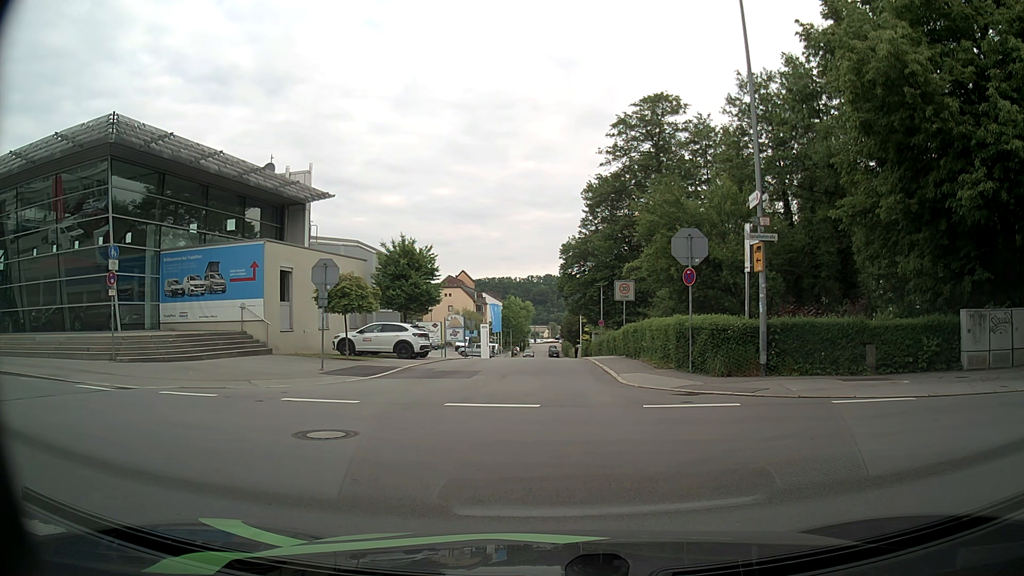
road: residential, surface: asphalt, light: Day
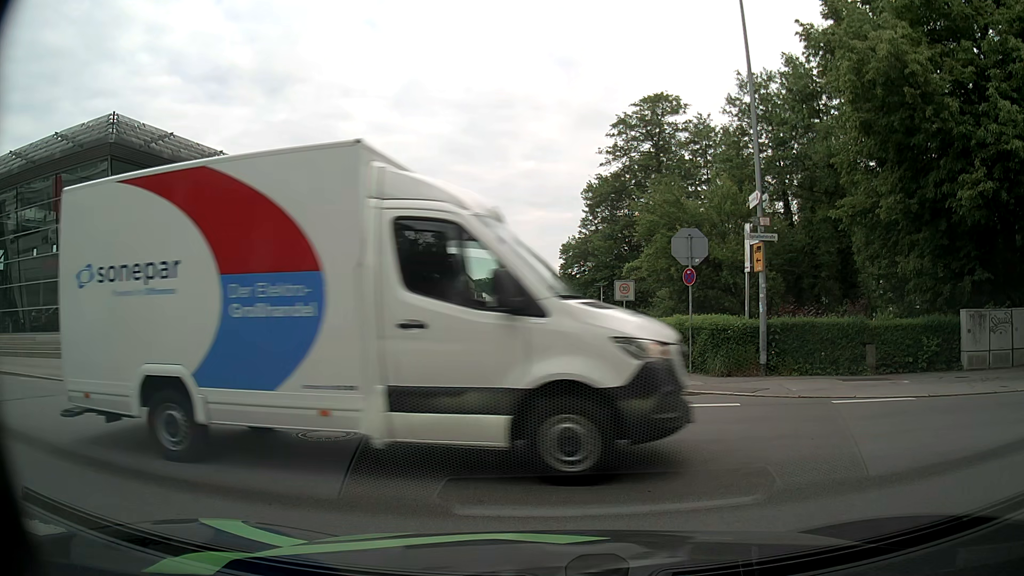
(0.0, 0.0) m; 0°
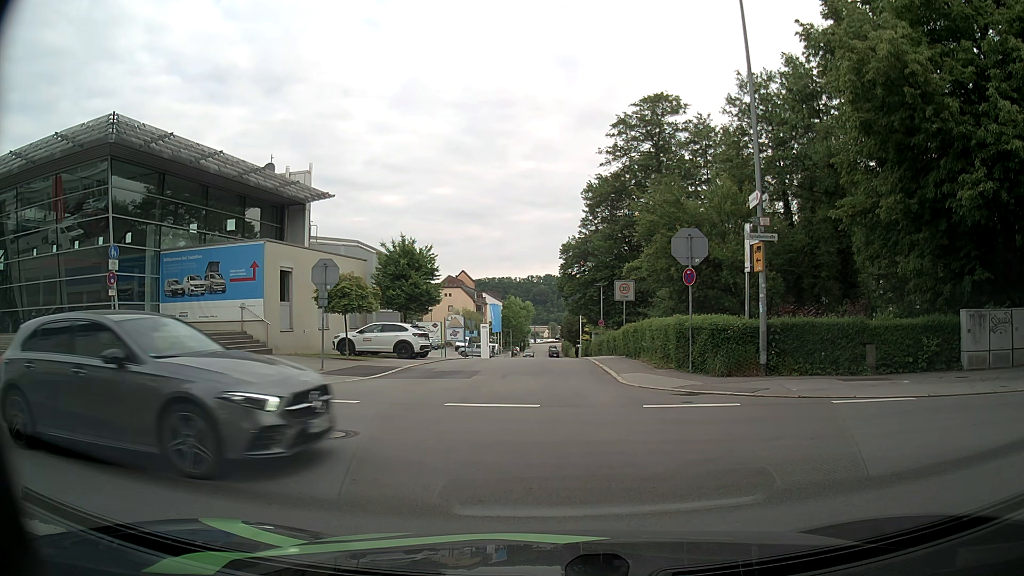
(0.0, 0.0) m; 0°
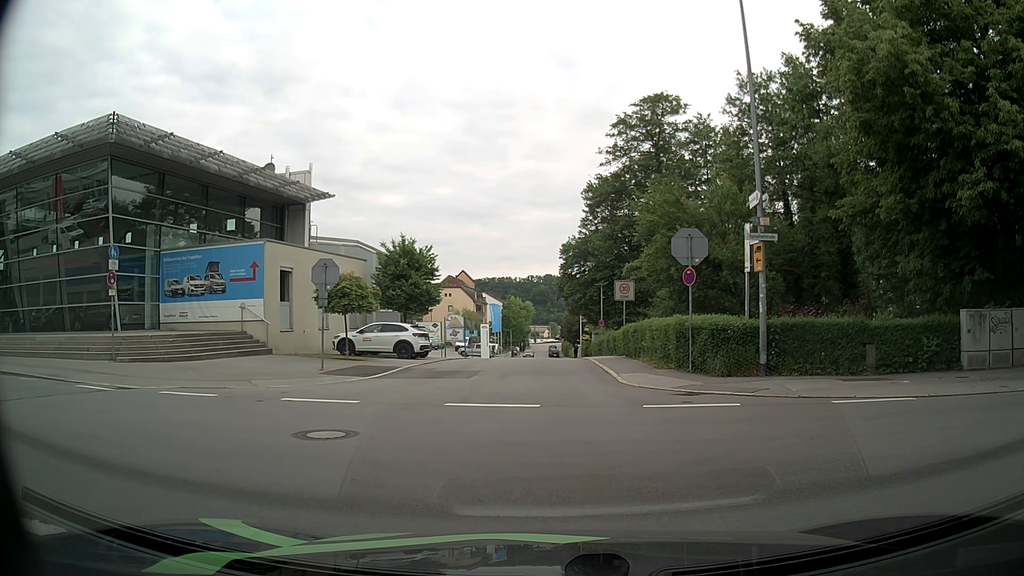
(0.0, 0.0) m; 0°
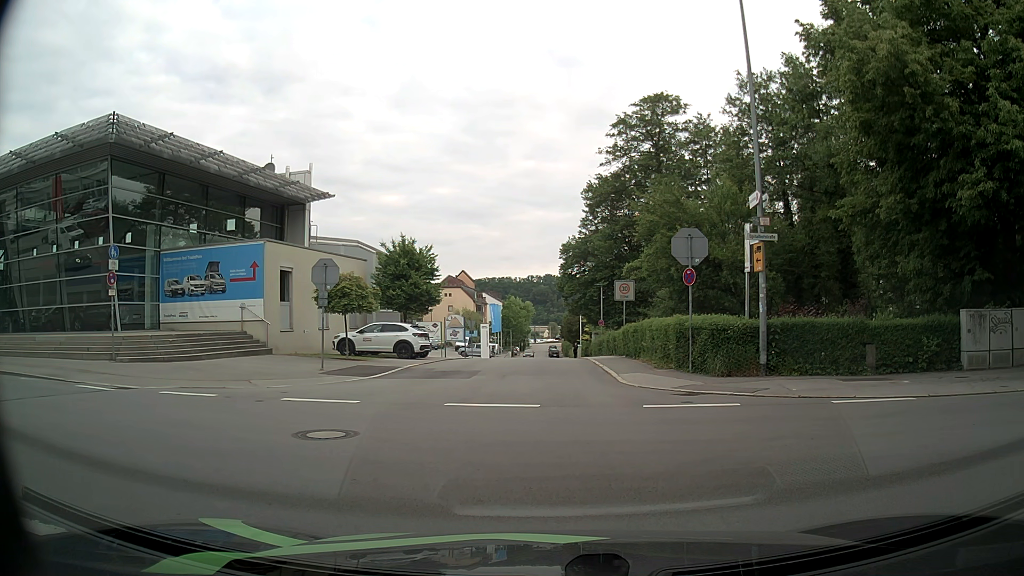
(0.0, 0.0) m; 0°
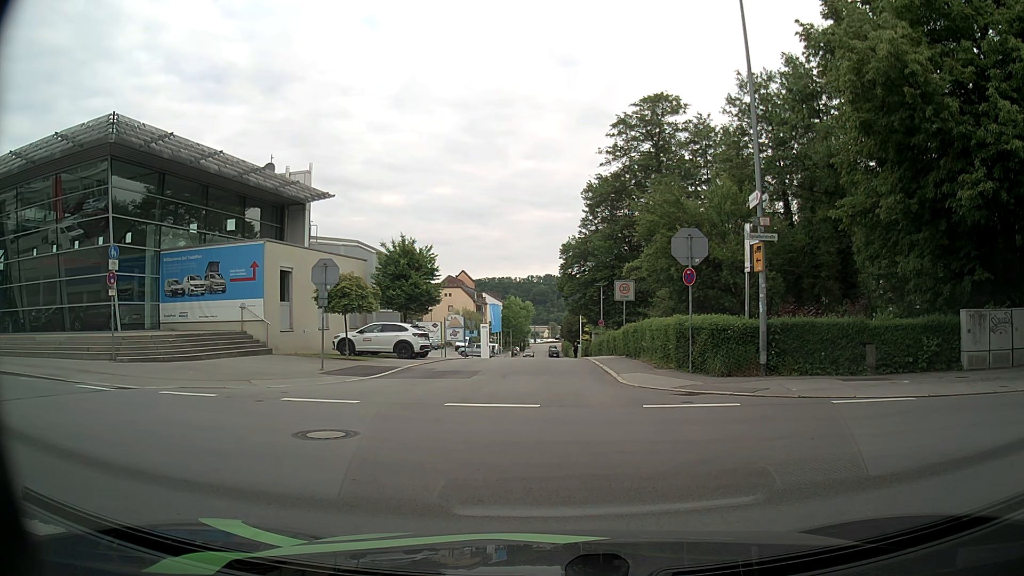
(0.0, 0.0) m; 0°
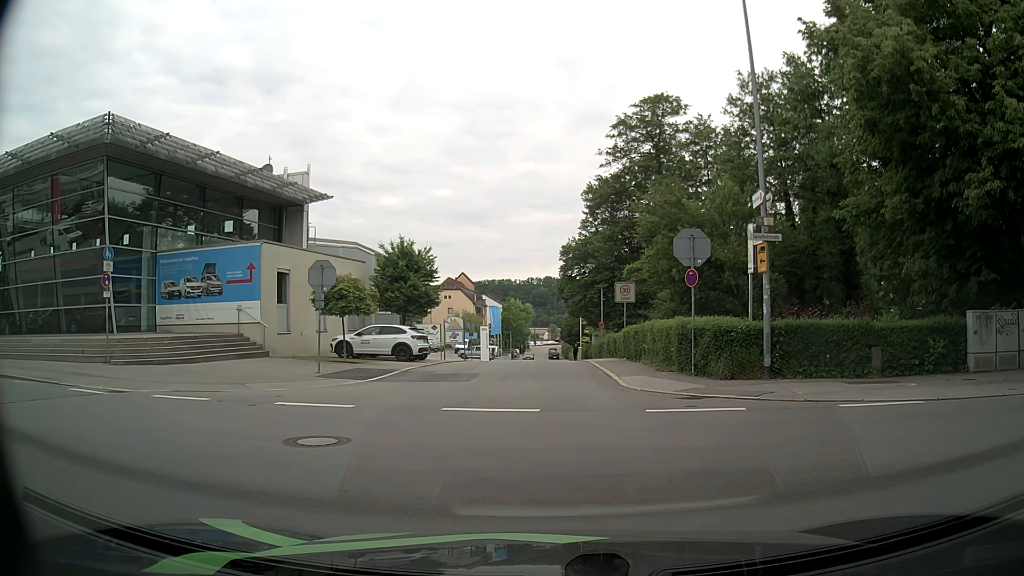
(0.0, +0.3) m; 0°
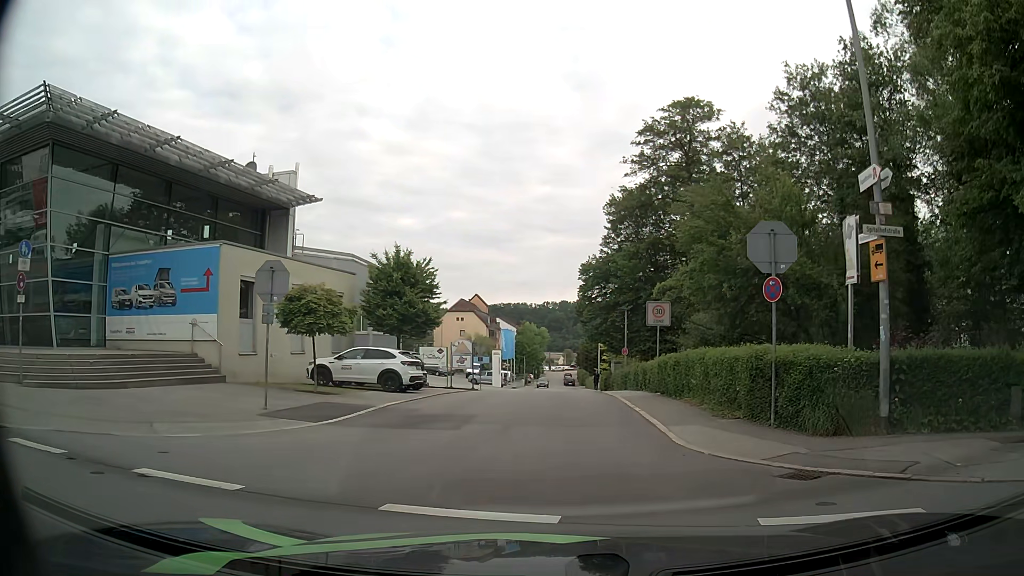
(0.0, +5.1) m; 0°
(0, +10) (0, +20) (0, +30) (+1, +40) (+1, +50) (+1, +60) (+1, +70) (+2, +80) (+2, +90) (+2, +100) m
